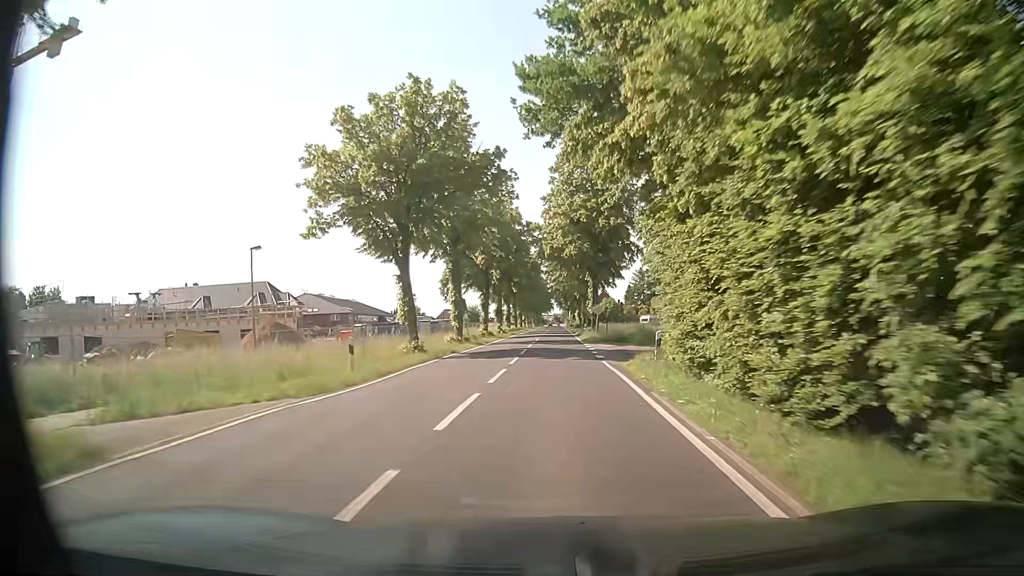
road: secondary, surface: asphalt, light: Day
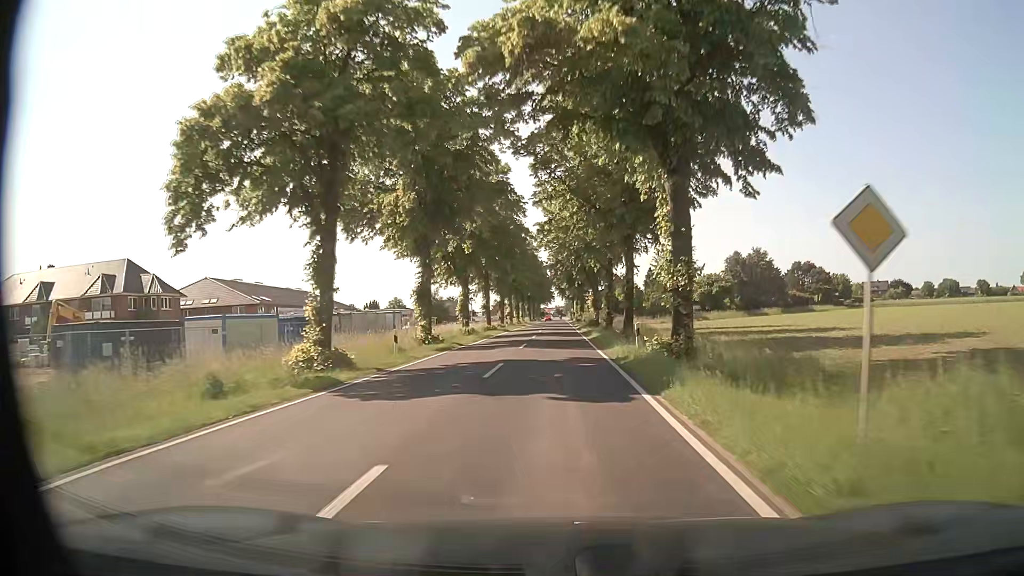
(-0.1, +43.3) m; 0°
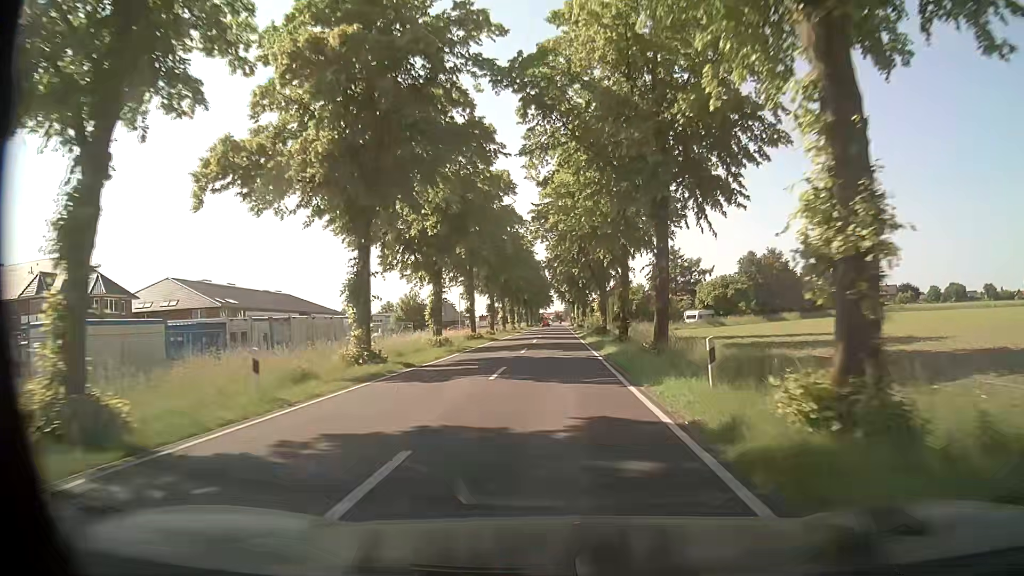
(0.0, +11.1) m; 0°
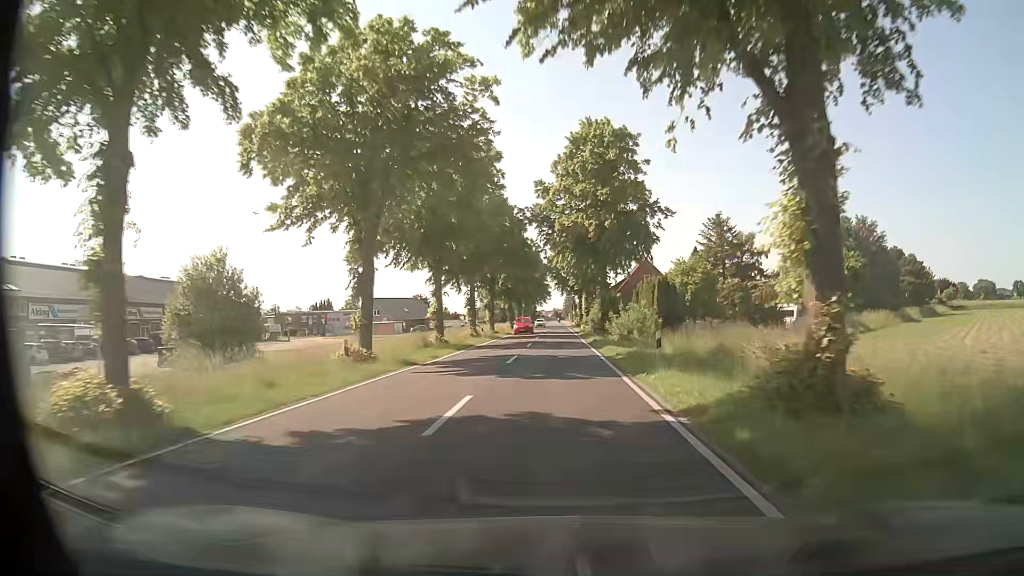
(0.0, +44.0) m; 0°
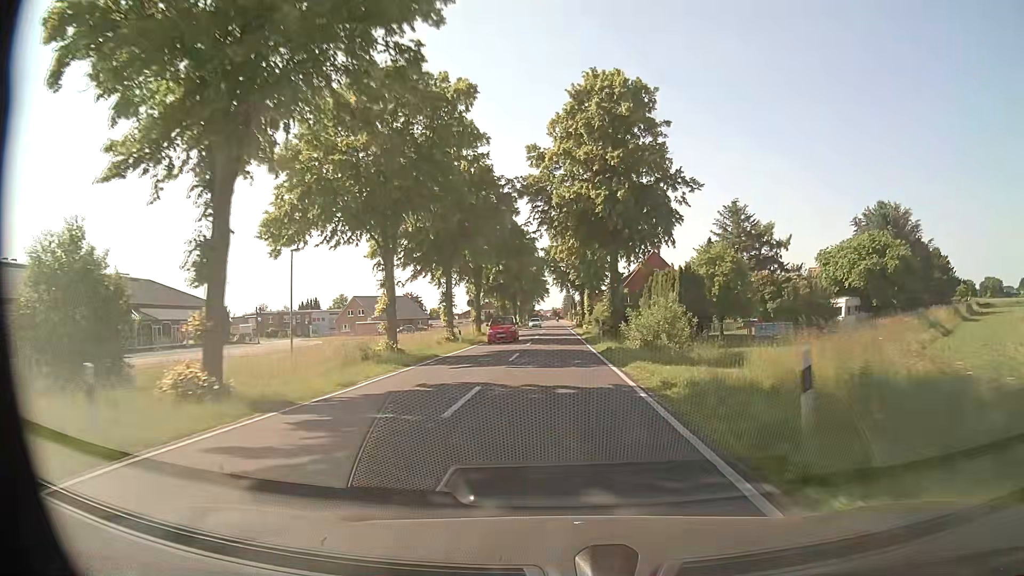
(0.0, +10.9) m; 0°
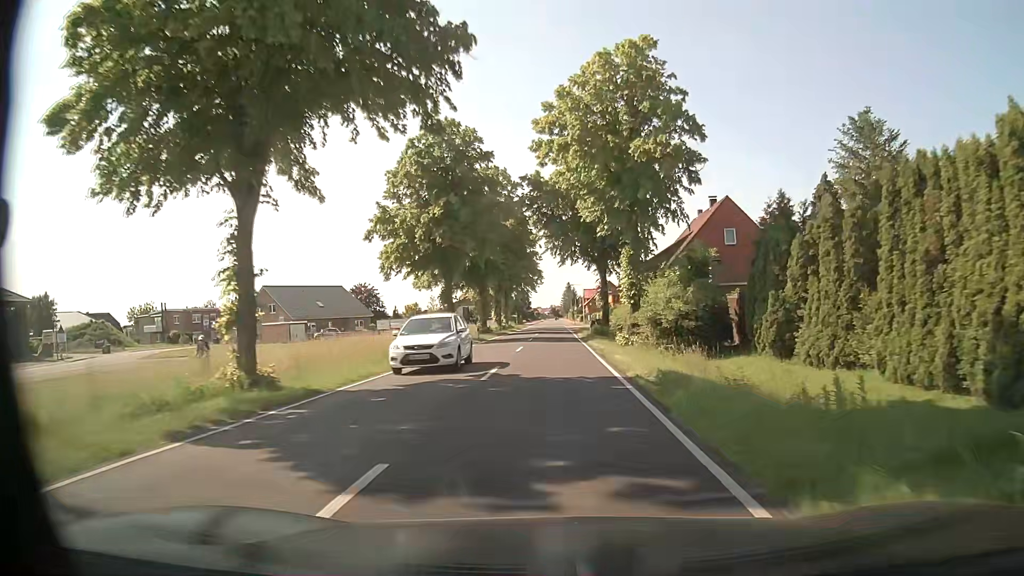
(+0.2, +43.3) m; 0°
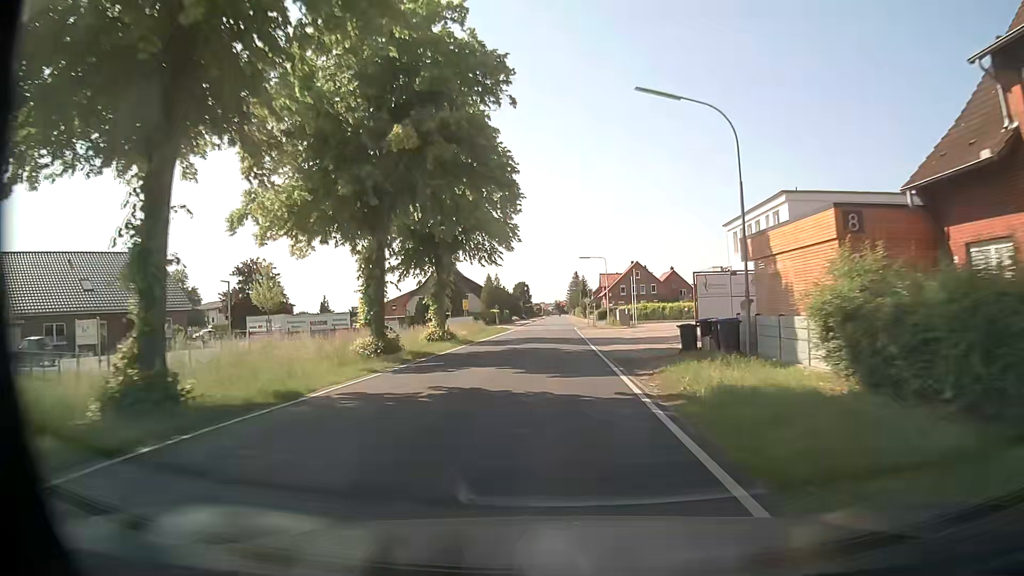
(-0.1, +53.2) m; 0°
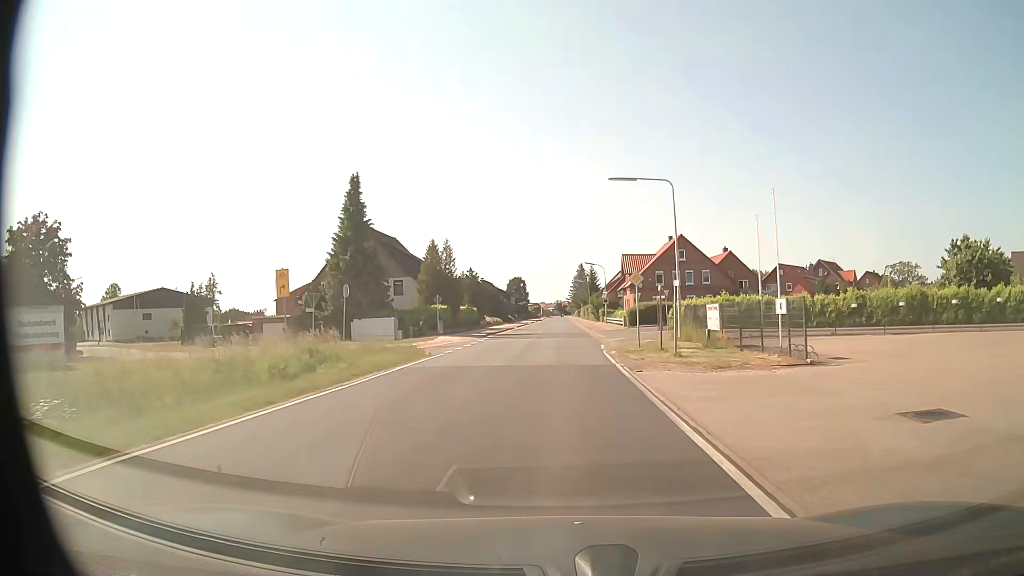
(-0.1, +43.0) m; -1°
(0, +10) (0, +20) (0, +30) (+1, +40) (+1, +50) (+1, +60) (+1, +70) (+1, +80) (+1, +90) (+1, +100) m
